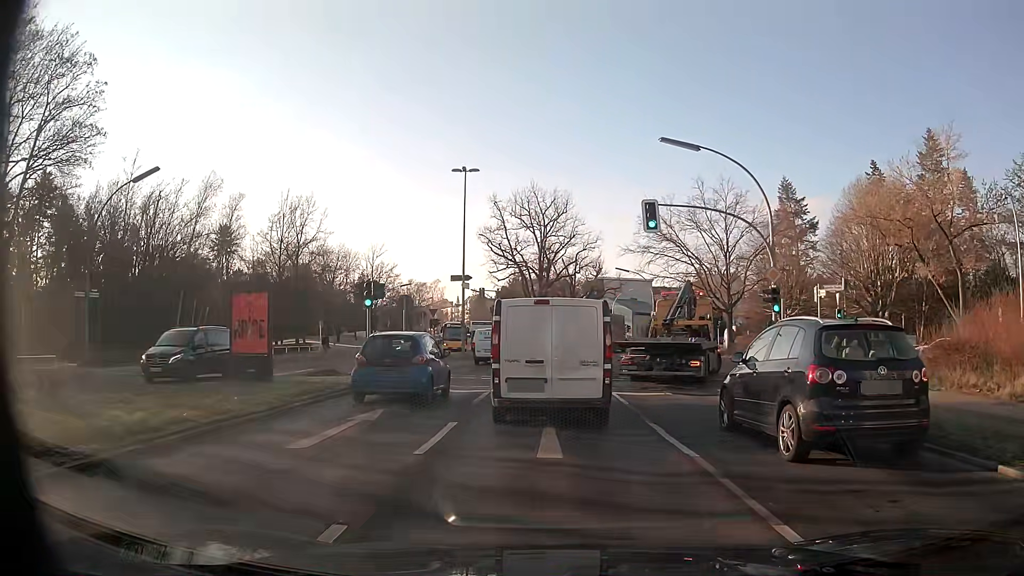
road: secondary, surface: asphalt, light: Day
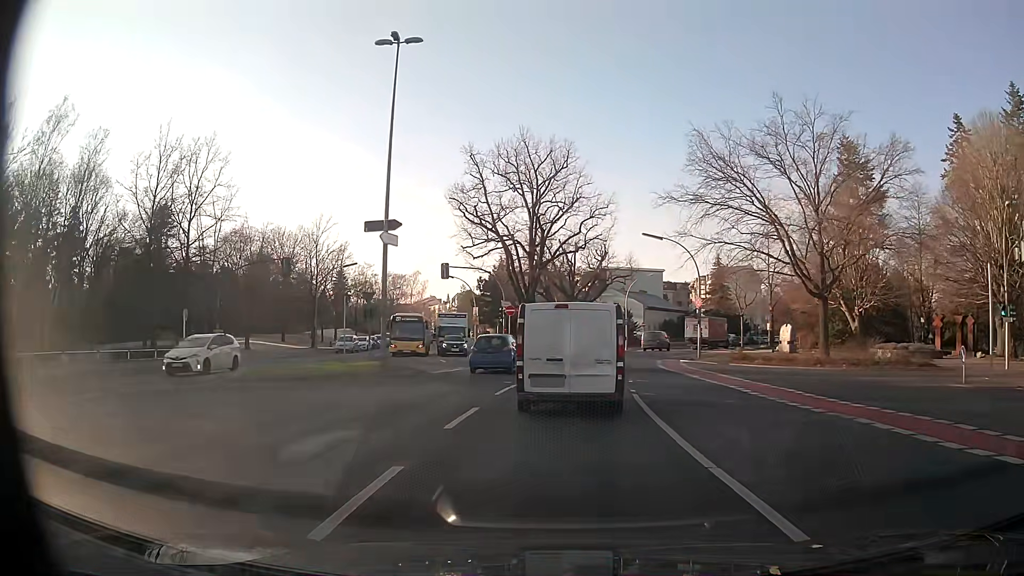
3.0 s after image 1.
(-0.5, +21.4) m; -1°
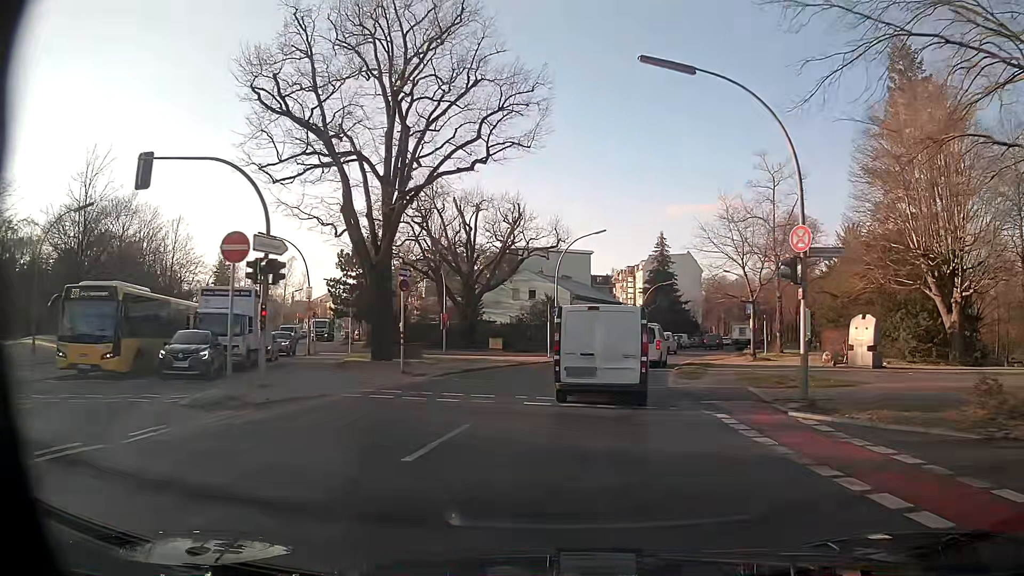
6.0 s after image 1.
(+1.7, +28.4) m; +7°
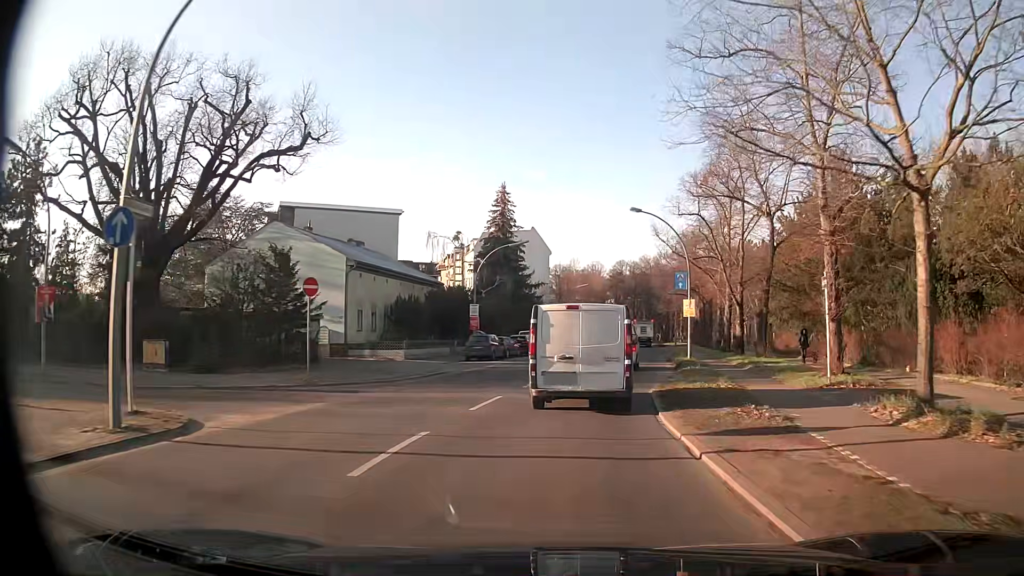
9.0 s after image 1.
(+4.2, +31.5) m; +15°
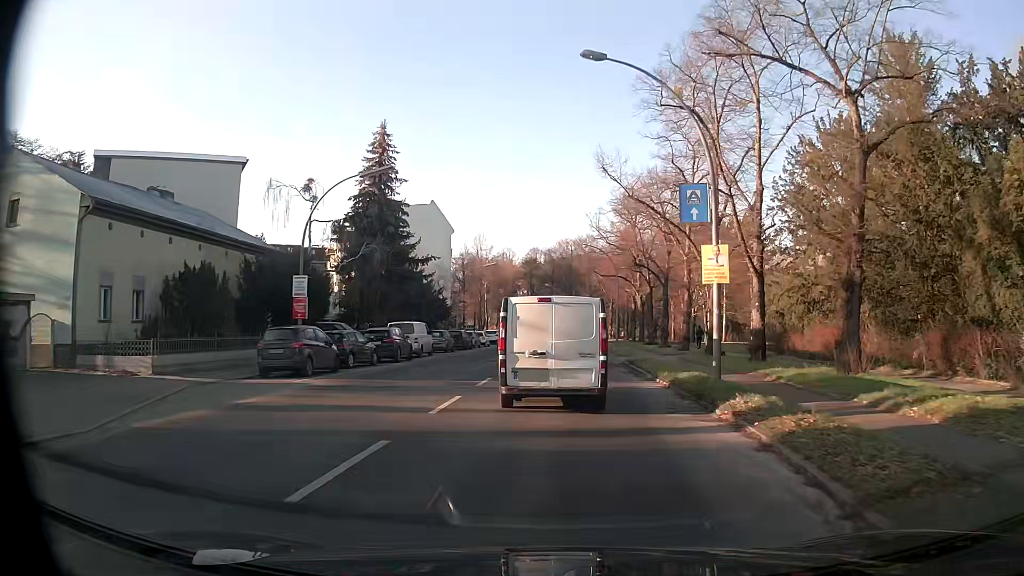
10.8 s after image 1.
(+1.2, +19.2) m; +8°
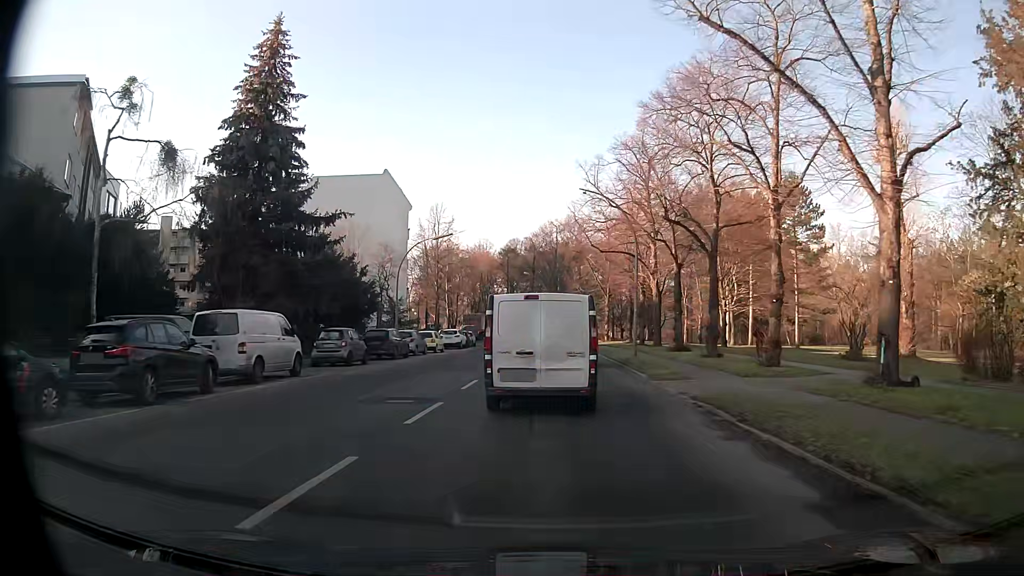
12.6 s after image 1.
(+0.3, +19.0) m; +1°
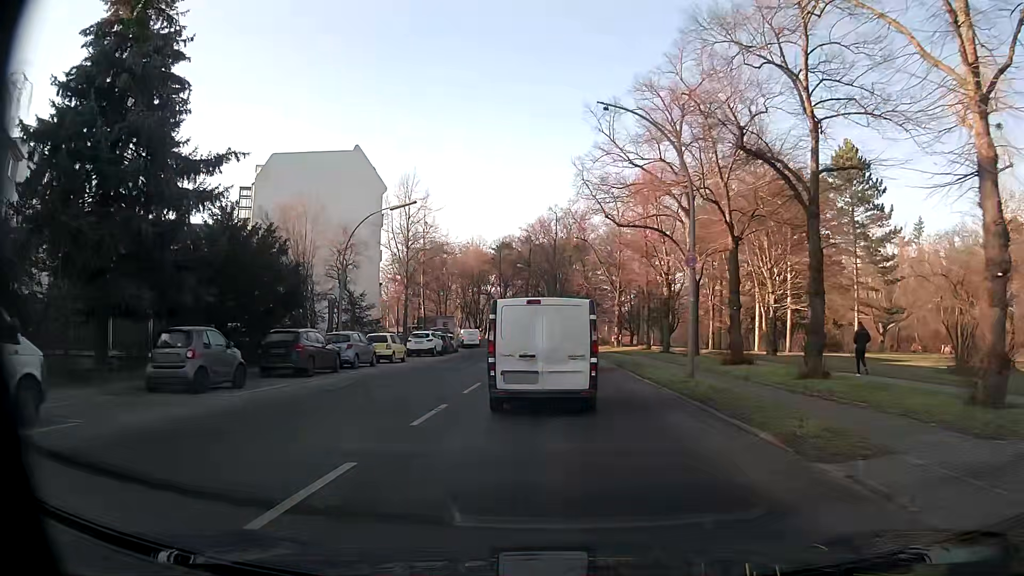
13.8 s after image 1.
(+0.1, +12.1) m; 0°
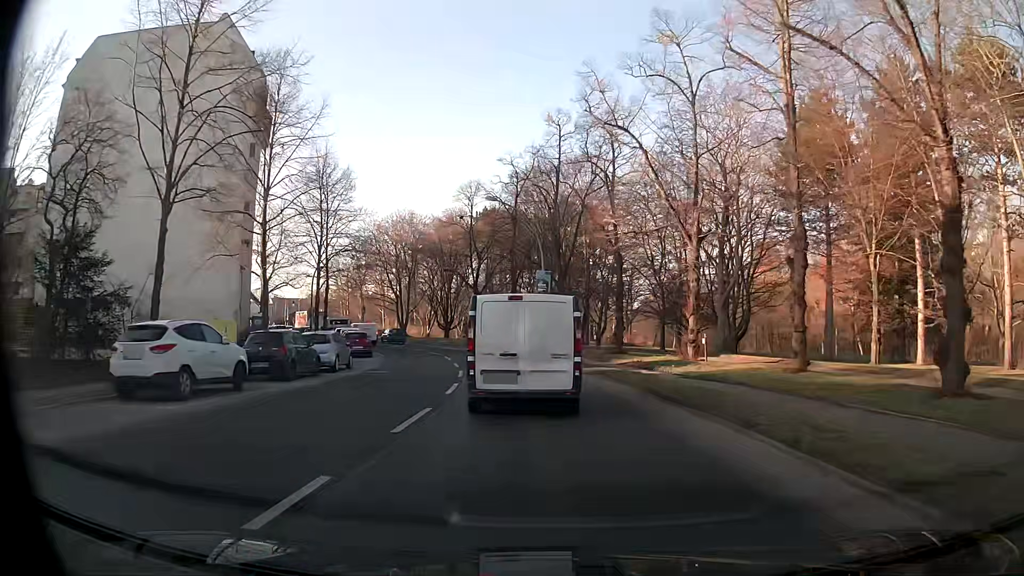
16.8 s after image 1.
(+0.4, +31.2) m; +1°
(0, +10) (-1, +20) (-2, +30) (-5, +40) (-8, +49) (-12, +58) (-17, +67) (-22, +75) (-28, +84) (-33, +92) m
